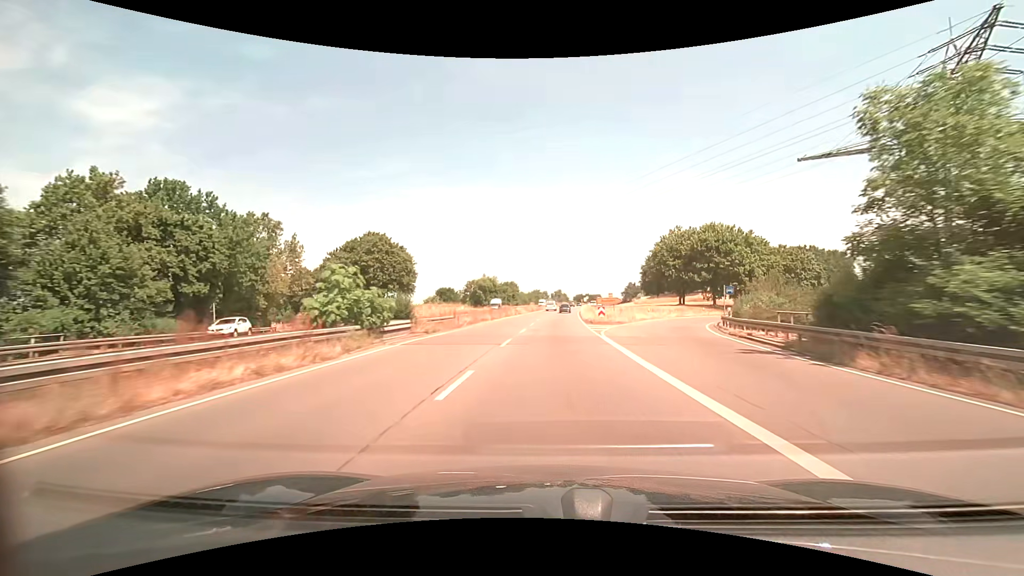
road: trunk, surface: asphalt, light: Day
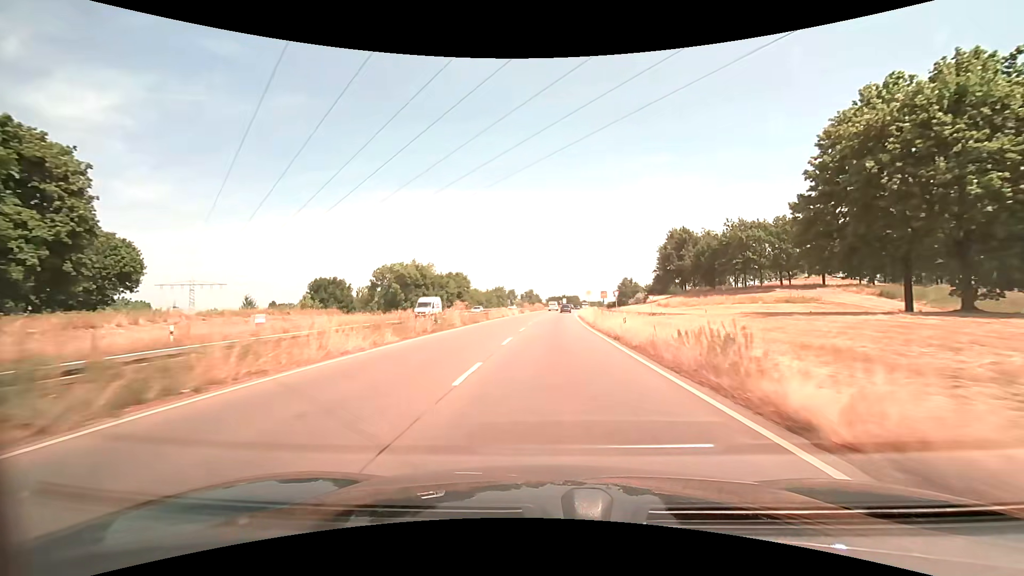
(+1.6, +62.3) m; +3°
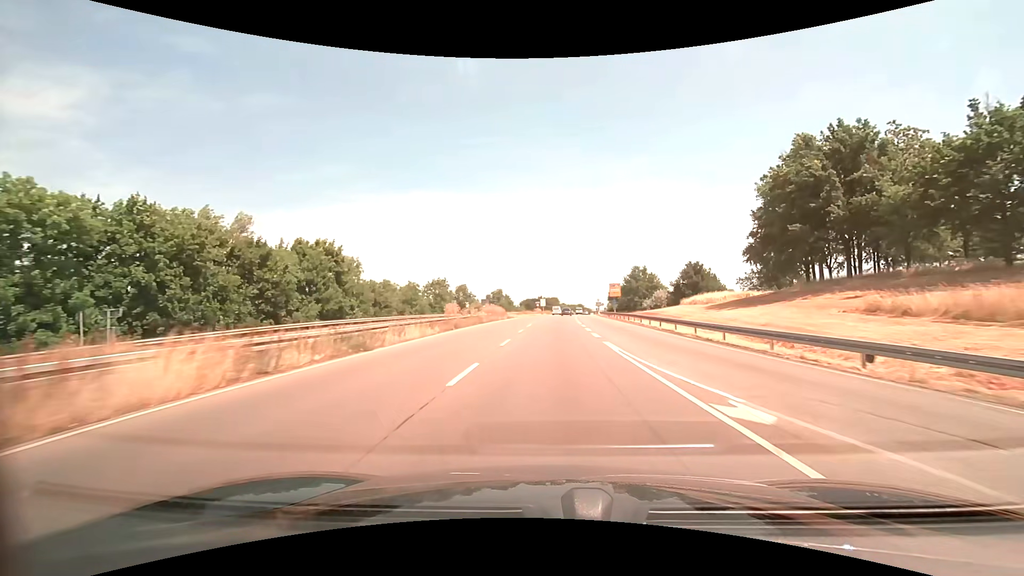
(+1.7, +62.4) m; +3°
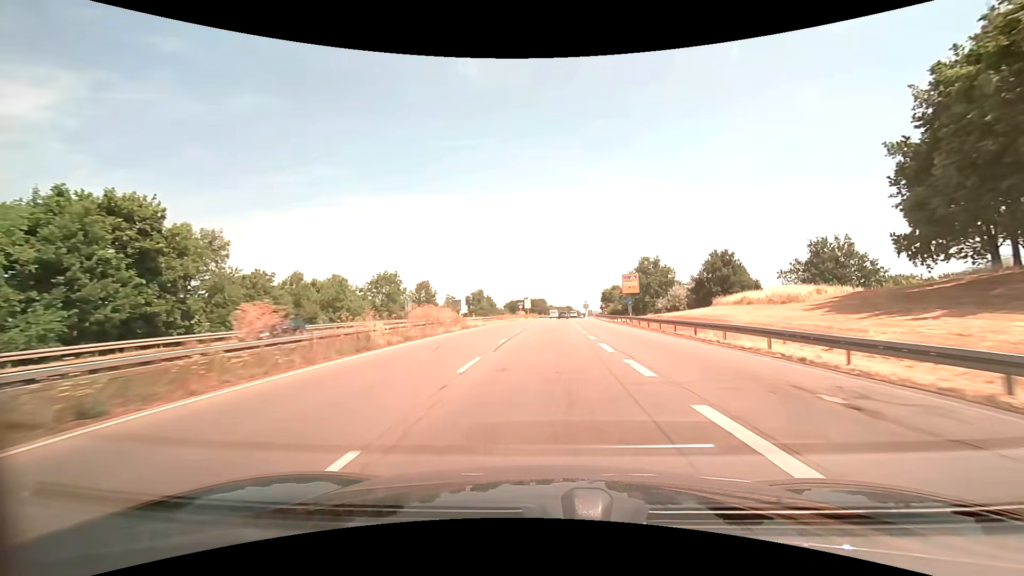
(+0.3, +25.0) m; +1°
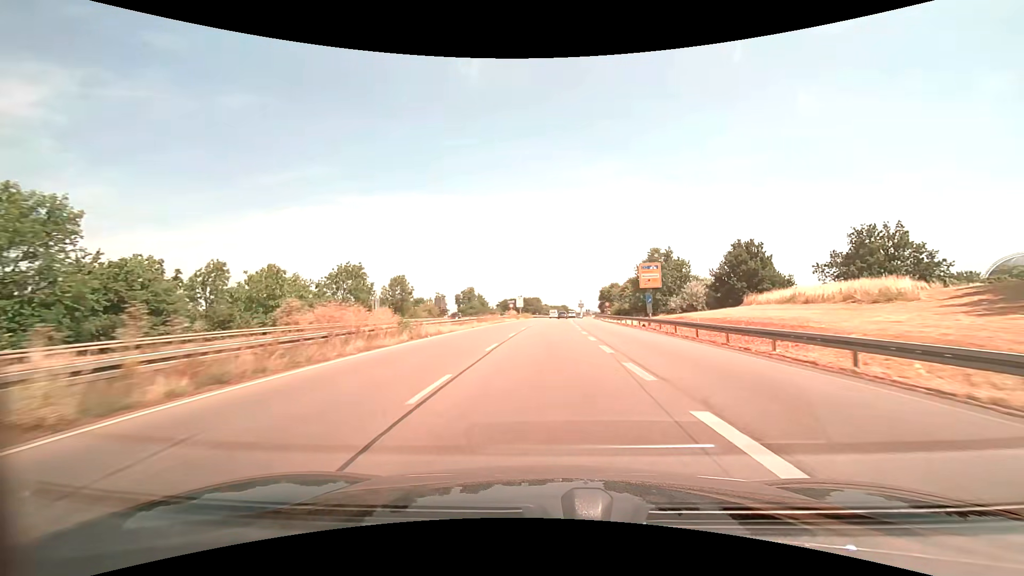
(+0.1, +12.5) m; 0°
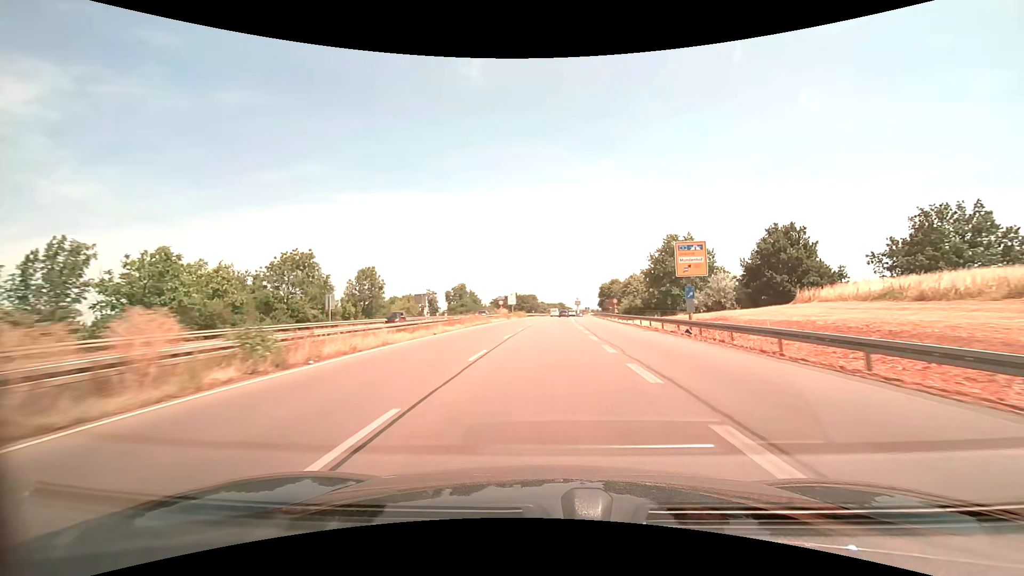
(+0.1, +12.5) m; +1°
